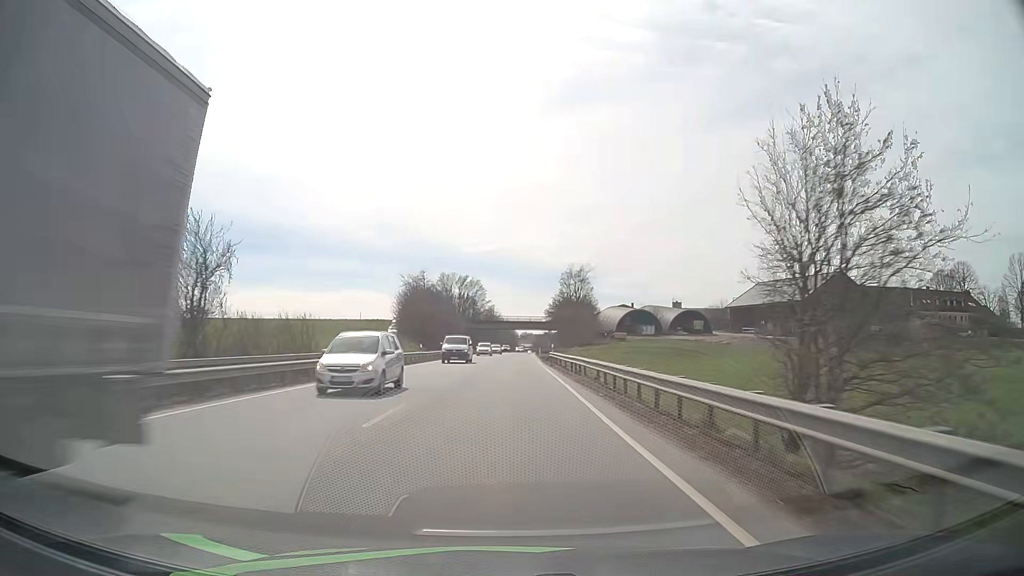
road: primary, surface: asphalt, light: Day
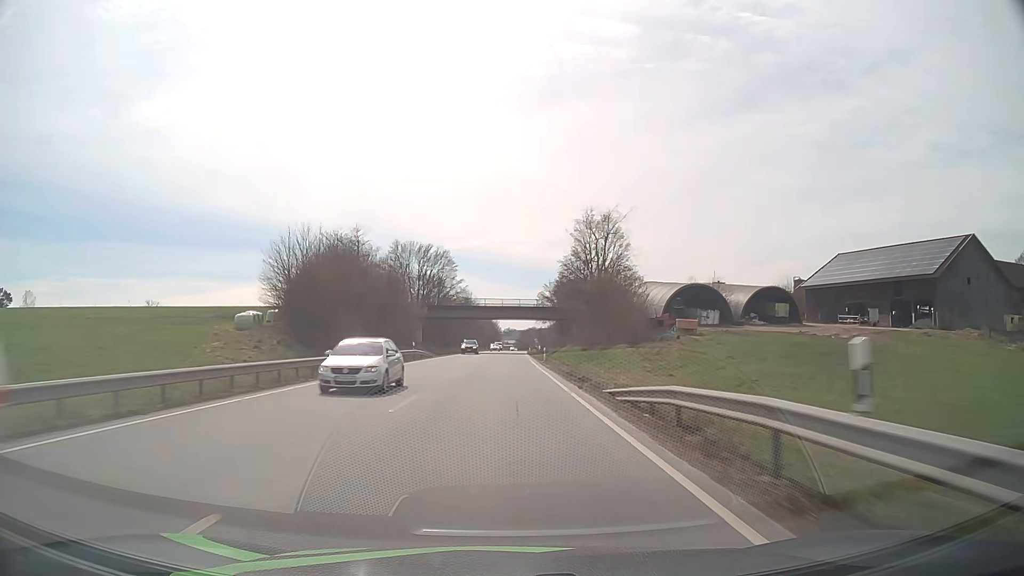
(+0.5, +46.1) m; +1°
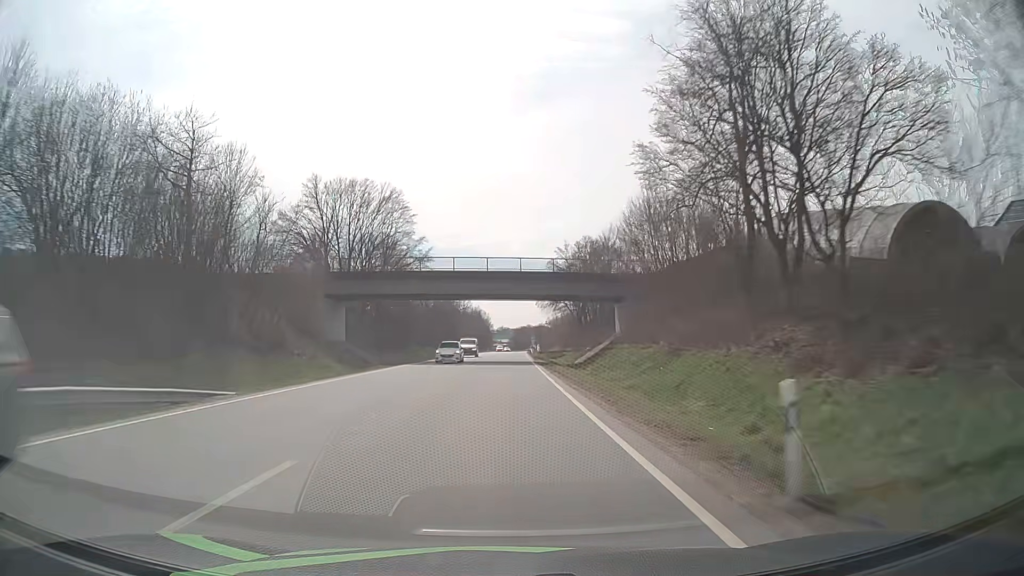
(+0.3, +46.1) m; +1°
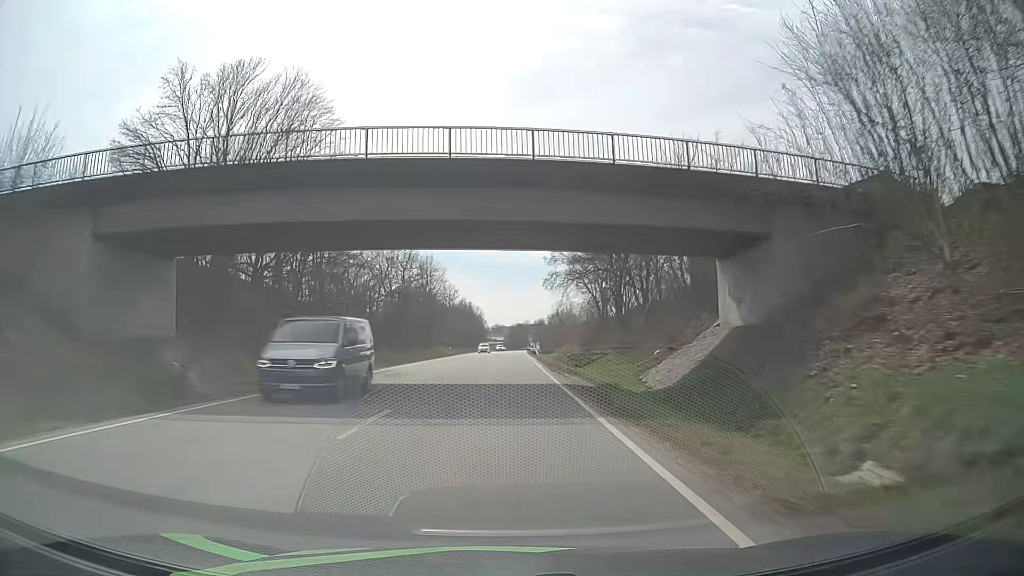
(+0.1, +30.5) m; 0°
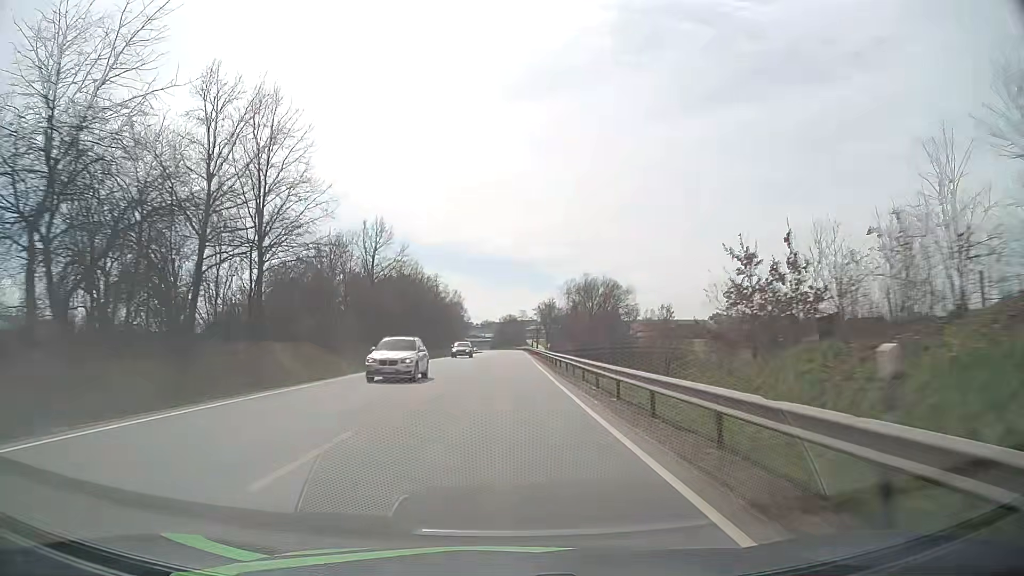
(+0.8, +76.1) m; +1°
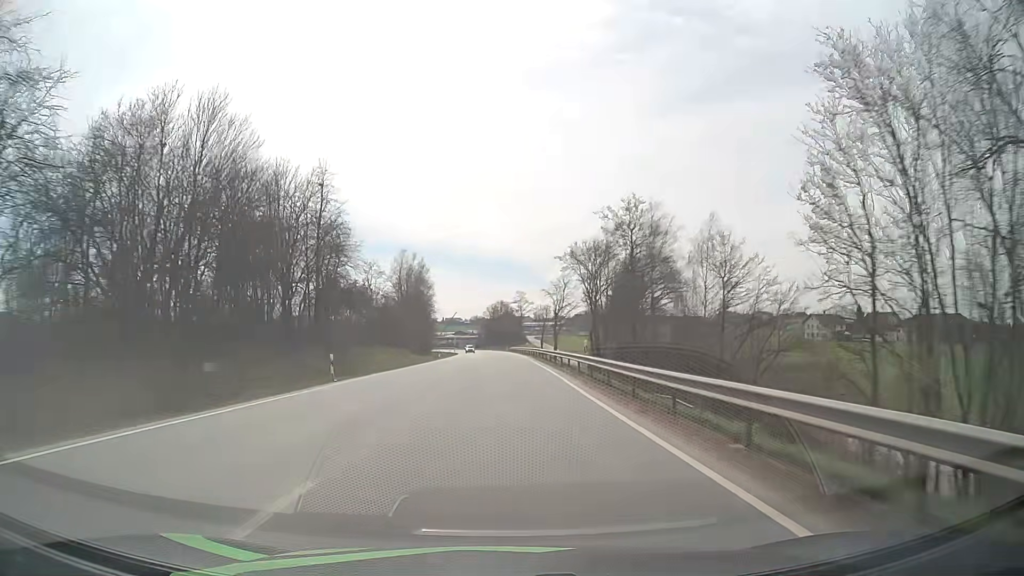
(+0.2, +76.2) m; 0°
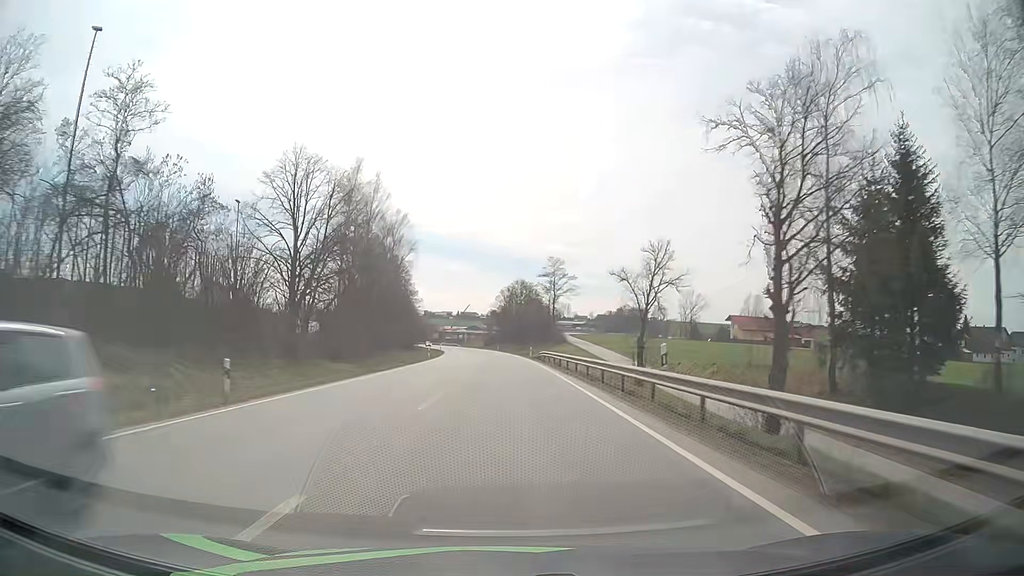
(-0.4, +61.4) m; -1°
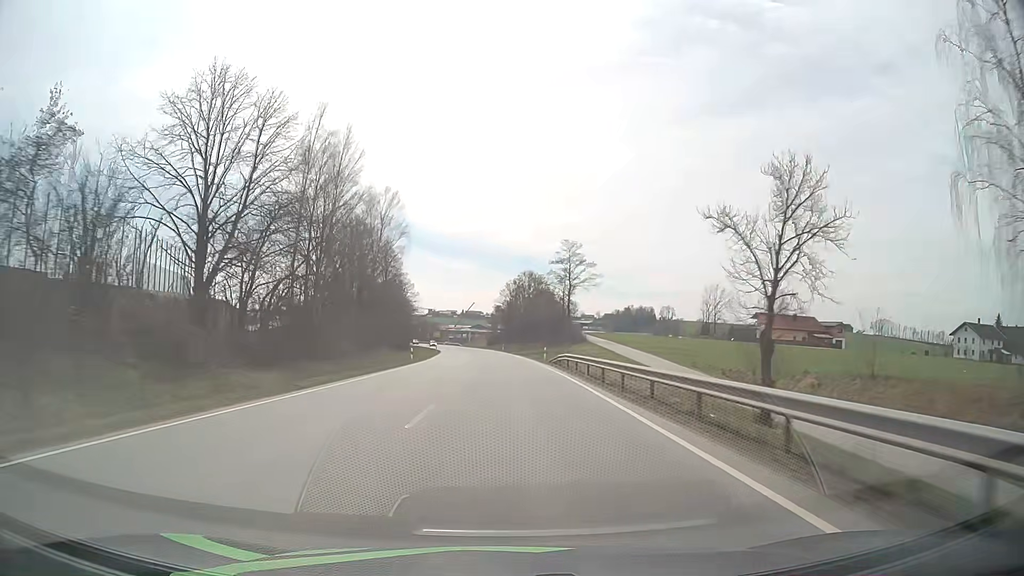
(0.0, +15.4) m; 0°
(0, +10) (0, +20) (0, +30) (0, +40) (-1, +50) (-1, +60) (-1, +70) (-2, +80) (-2, +90) (-3, +100) m
